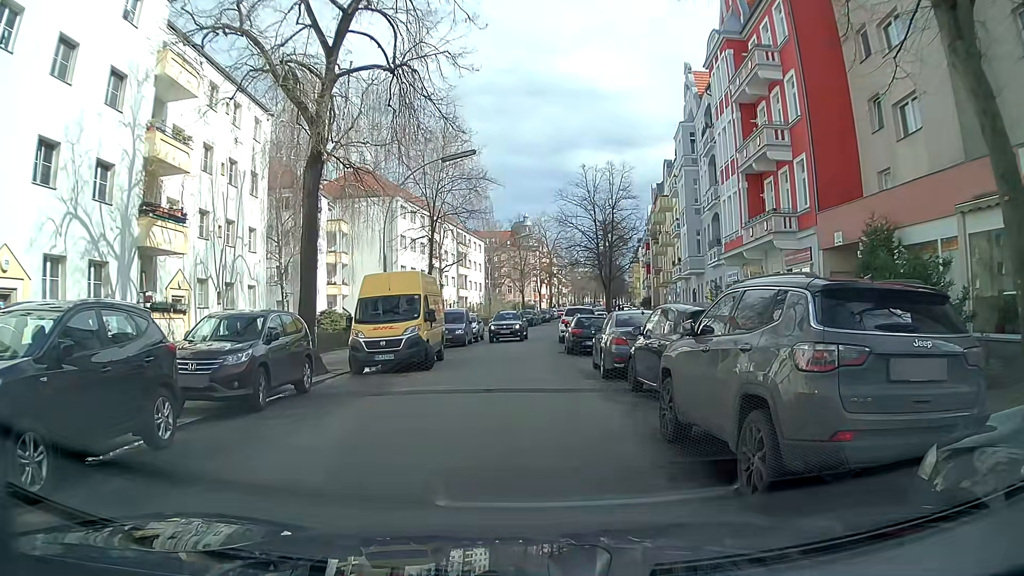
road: residential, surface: asphalt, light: Day
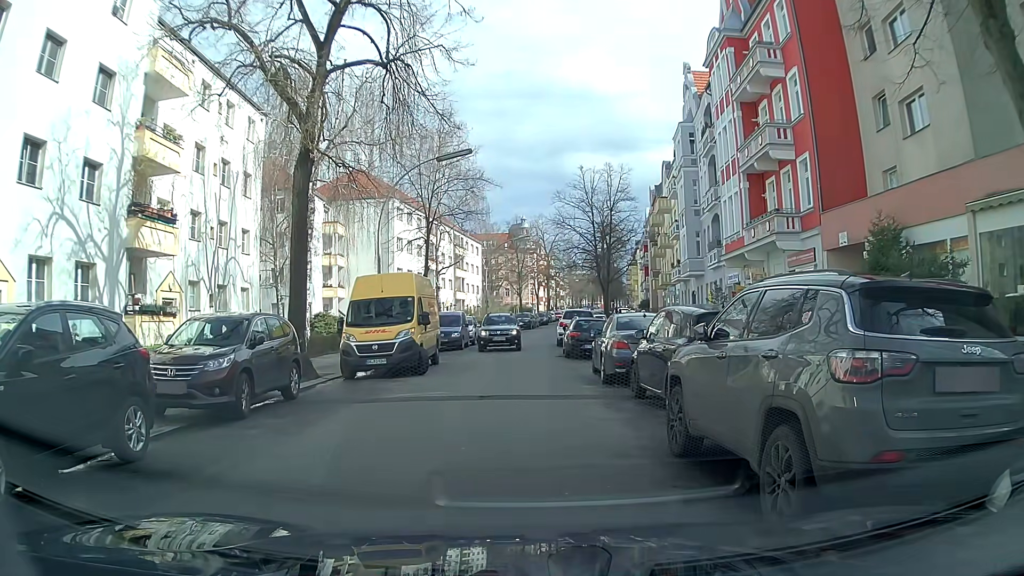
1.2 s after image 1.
(0.0, +0.5) m; 0°
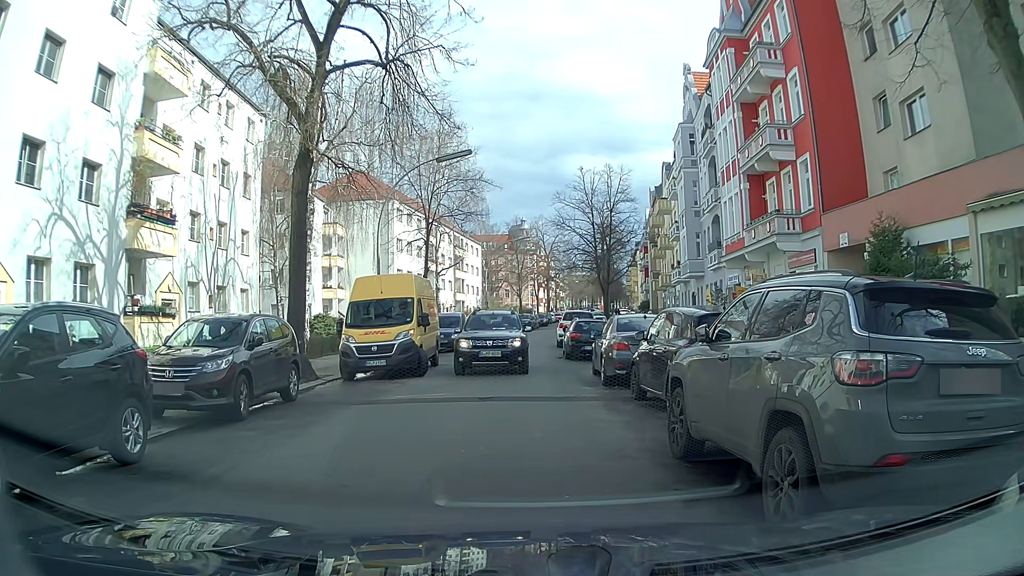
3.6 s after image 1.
(0.0, +0.1) m; 0°
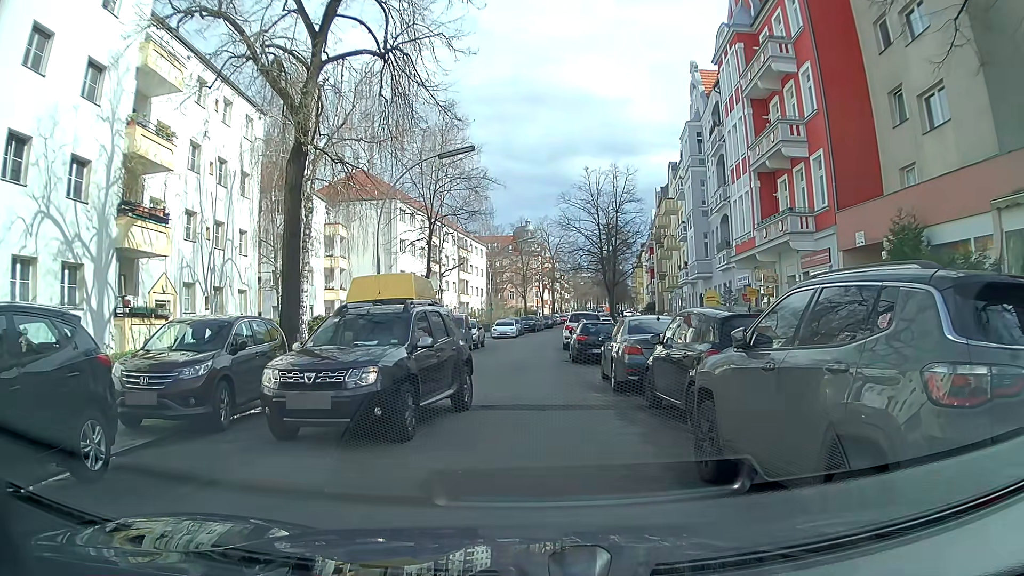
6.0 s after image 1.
(0.0, +0.9) m; 0°
